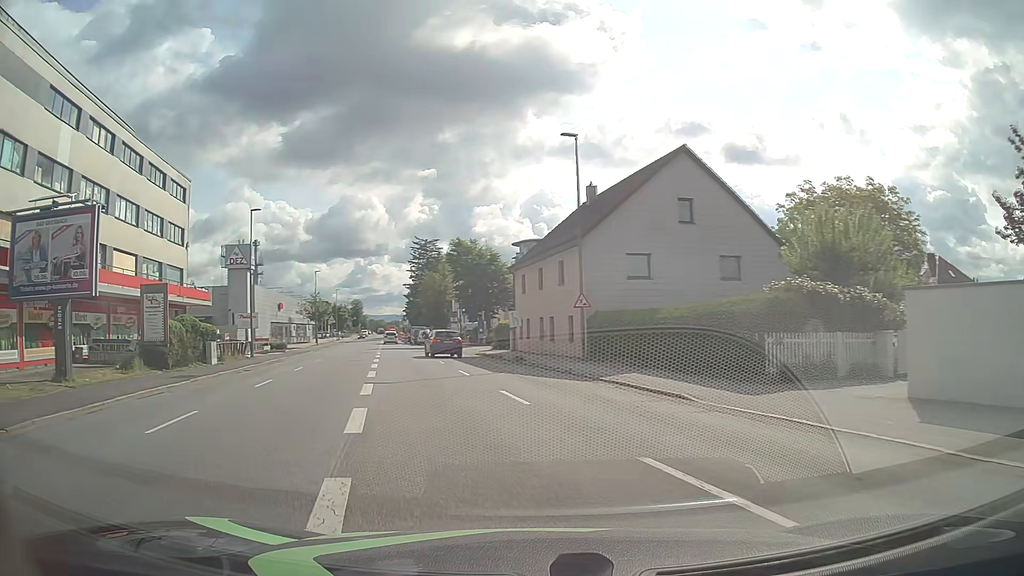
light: Day
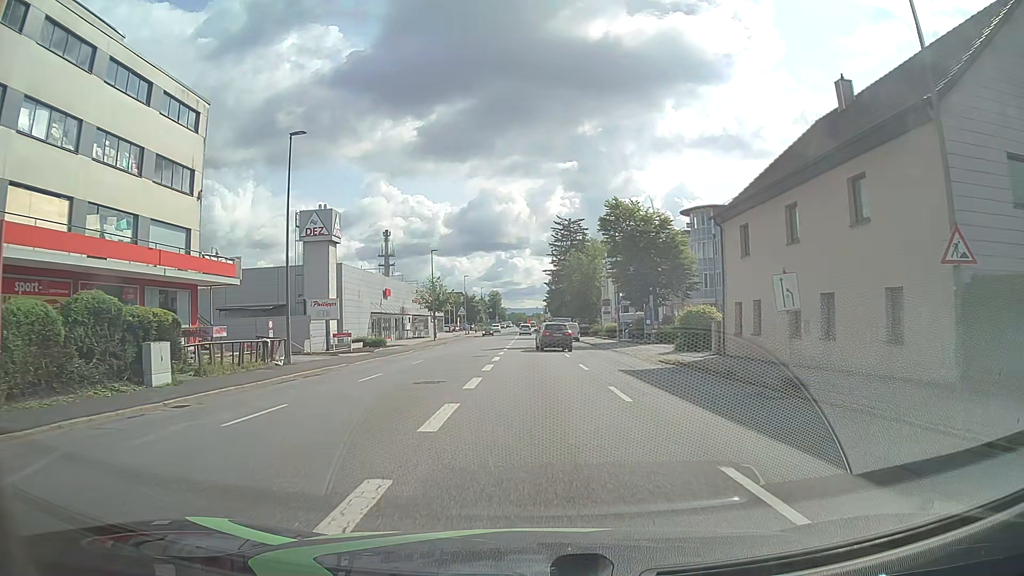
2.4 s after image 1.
(-3.0, +18.3) m; -12°
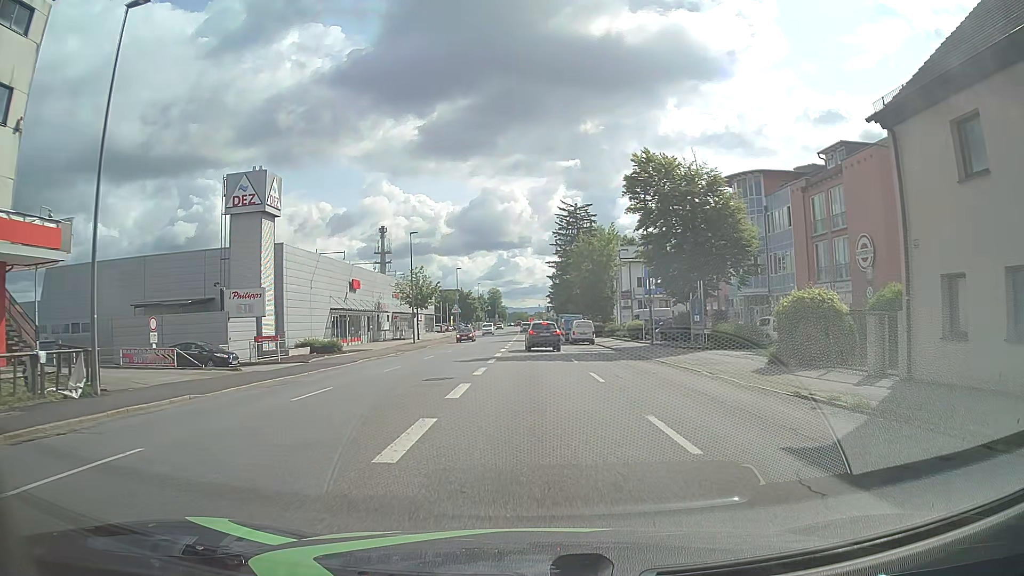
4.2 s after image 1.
(0.0, +14.3) m; 0°
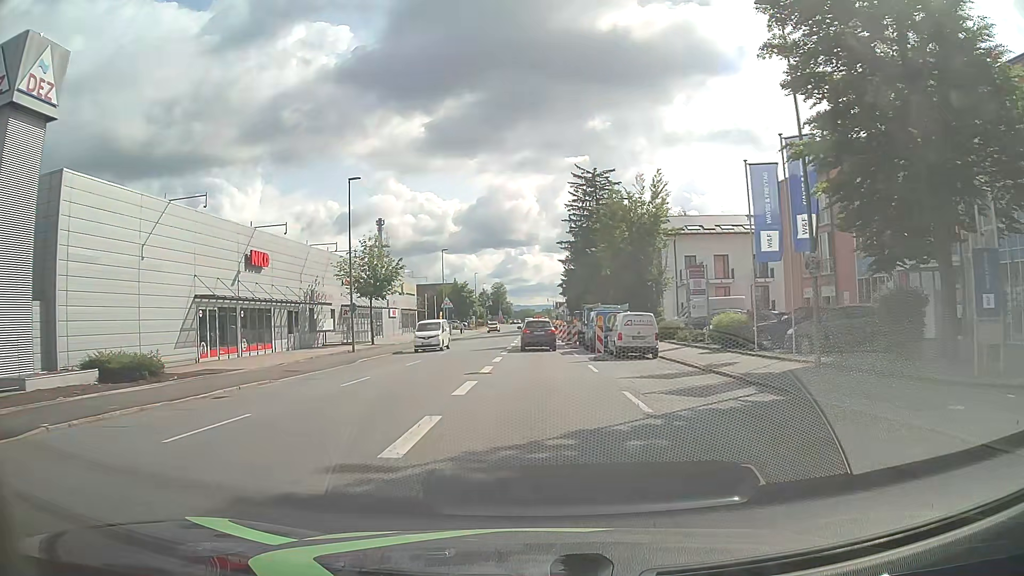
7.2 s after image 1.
(-0.2, +23.6) m; -1°
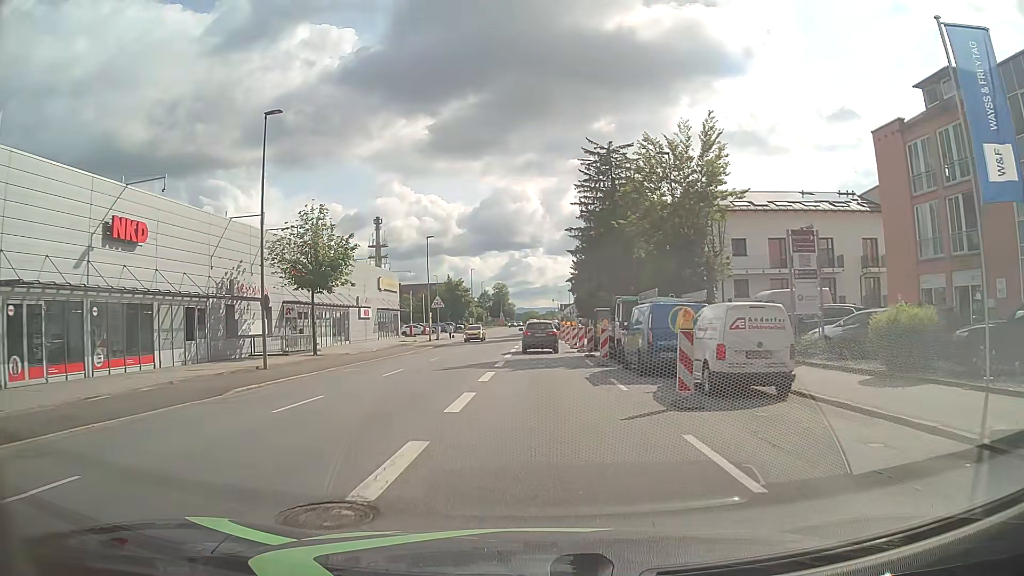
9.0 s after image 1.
(0.0, +14.0) m; 0°
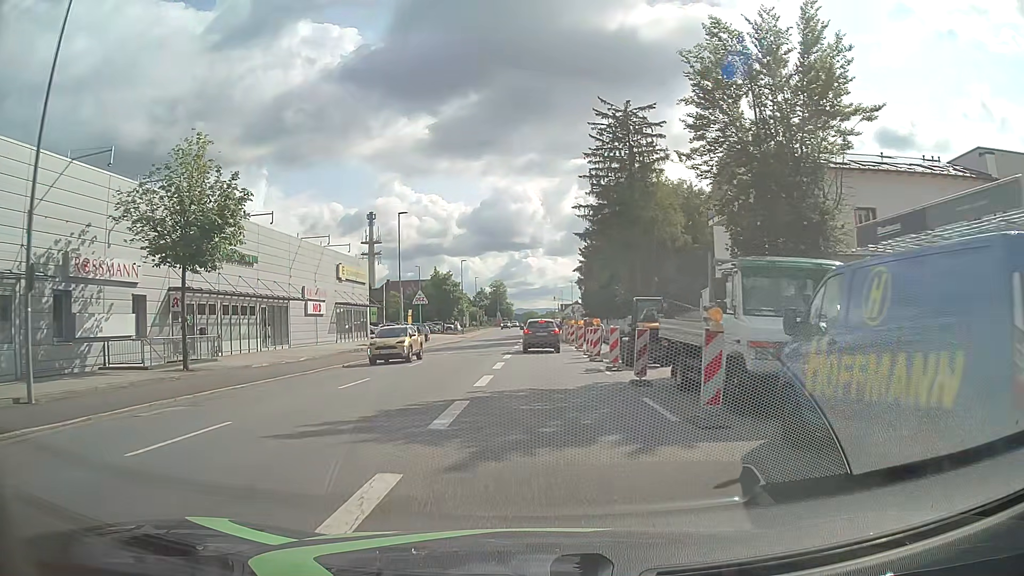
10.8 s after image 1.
(-0.1, +14.1) m; -1°
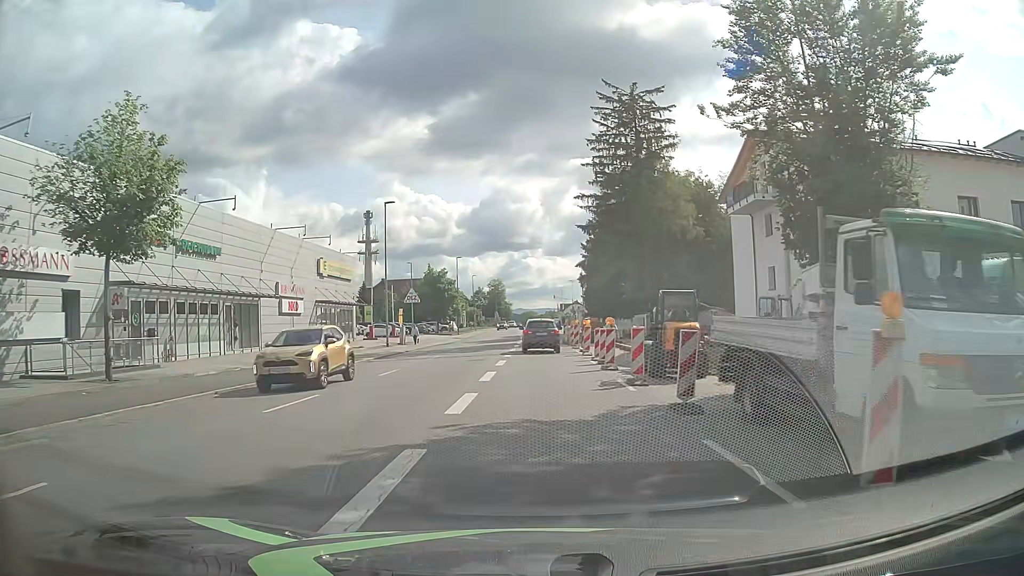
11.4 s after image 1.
(0.0, +4.7) m; 0°
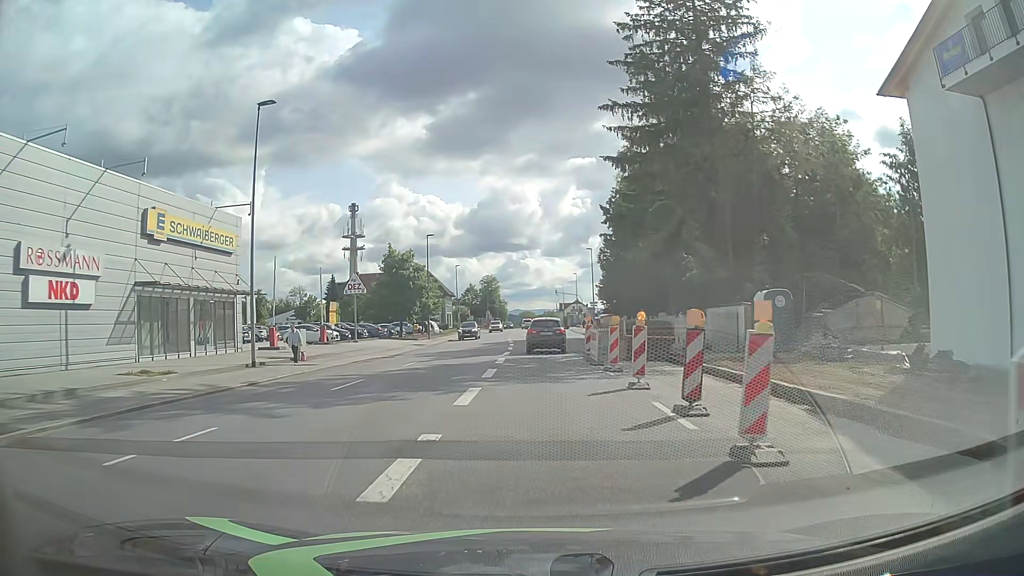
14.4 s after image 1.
(+0.2, +23.1) m; 0°
(0, +10) (0, +20) (0, +30) (0, +40) (0, +50) (-1, +60) (-1, +70) (-1, +80) (-1, +90) (-1, +100) m
